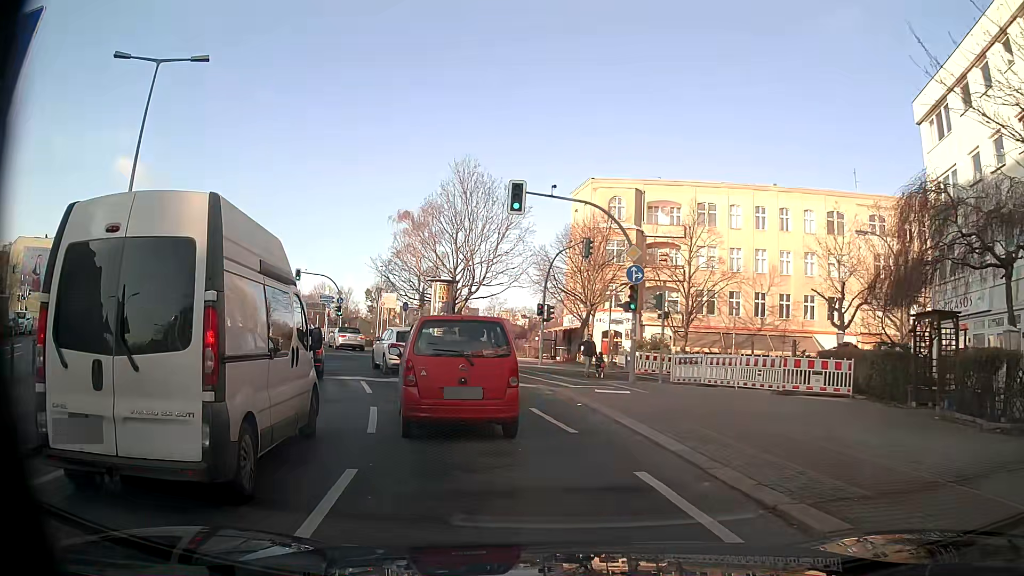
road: secondary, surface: asphalt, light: Day
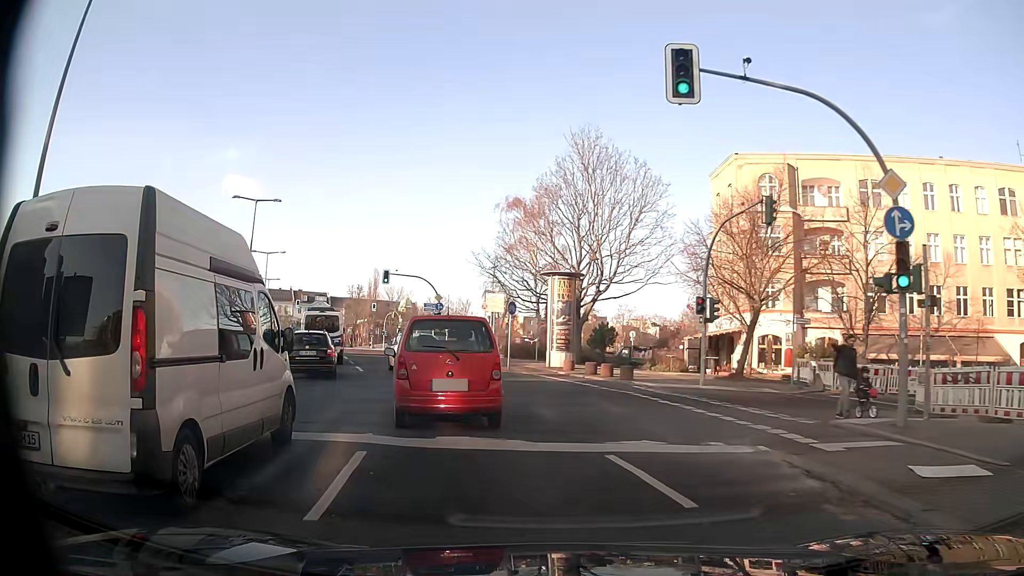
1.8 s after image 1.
(-0.9, +10.6) m; -10°
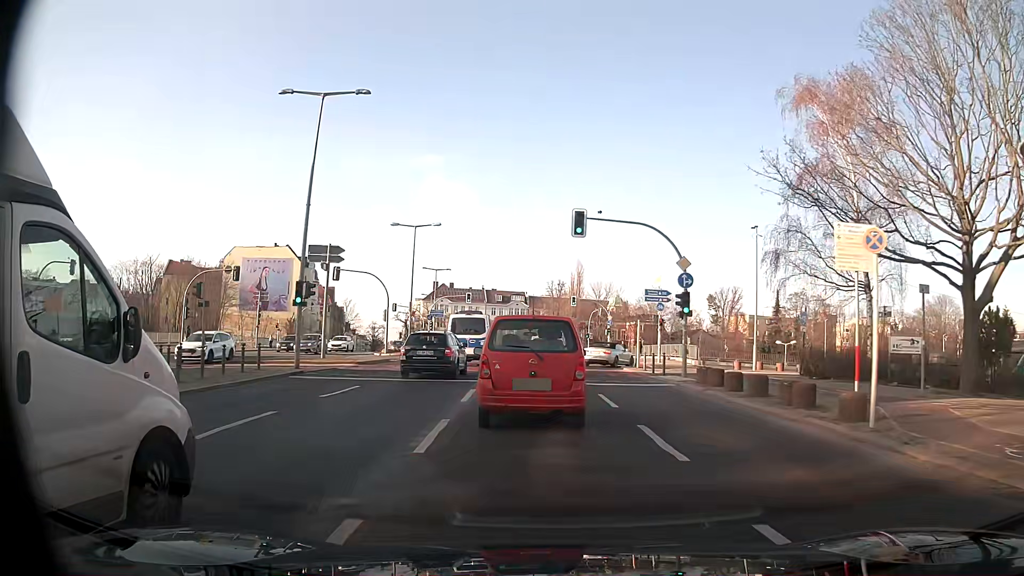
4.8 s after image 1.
(-4.7, +23.5) m; -18°
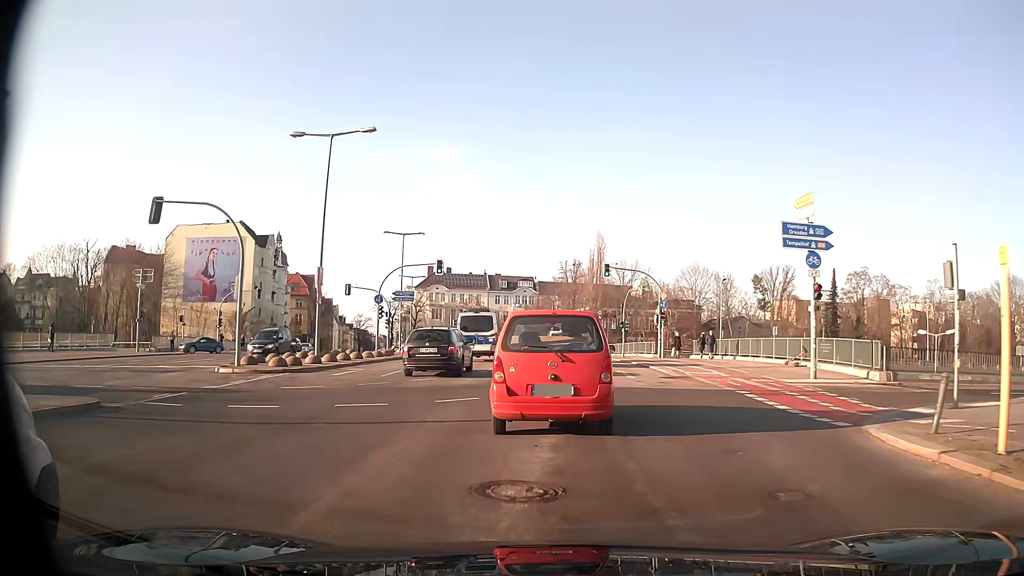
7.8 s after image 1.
(-0.9, +26.2) m; -2°
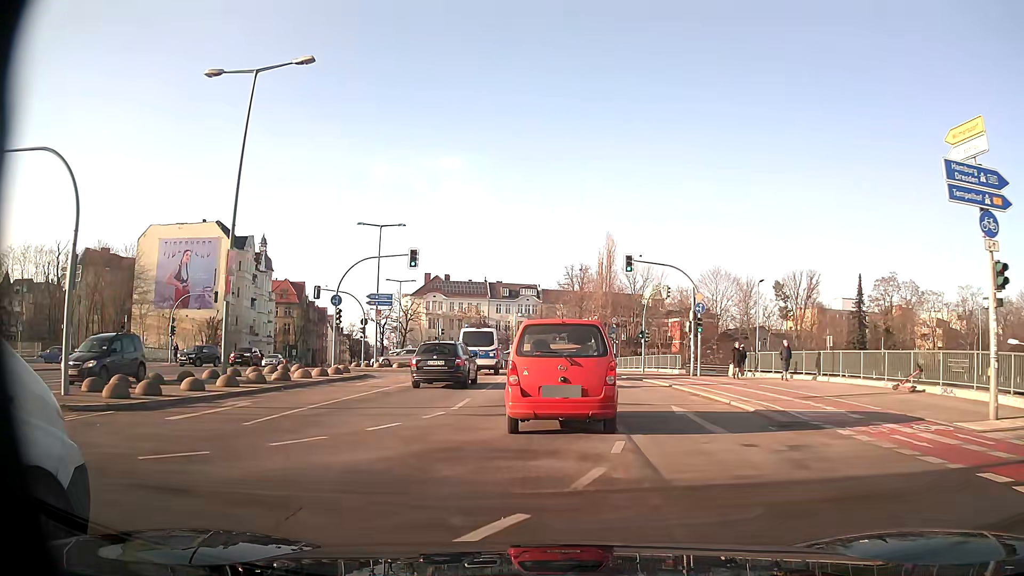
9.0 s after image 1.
(0.0, +10.0) m; 0°
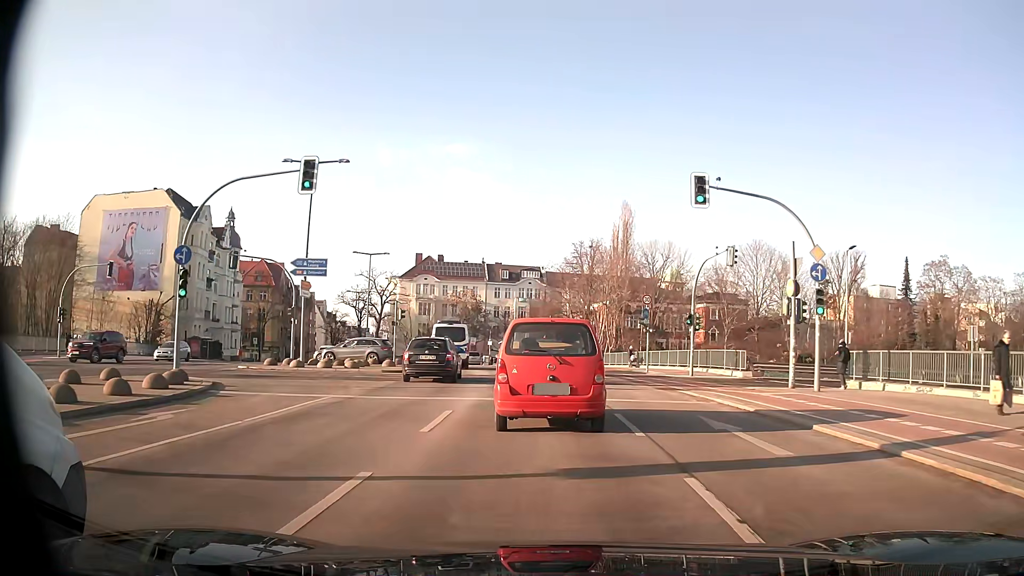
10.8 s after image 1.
(0.0, +16.0) m; -1°
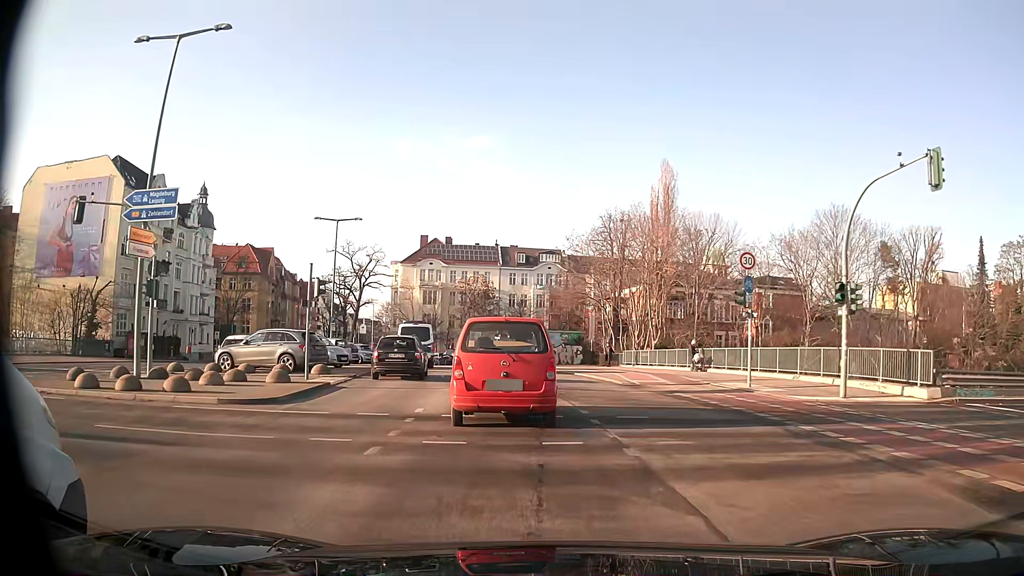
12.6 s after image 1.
(-0.1, +16.5) m; -1°
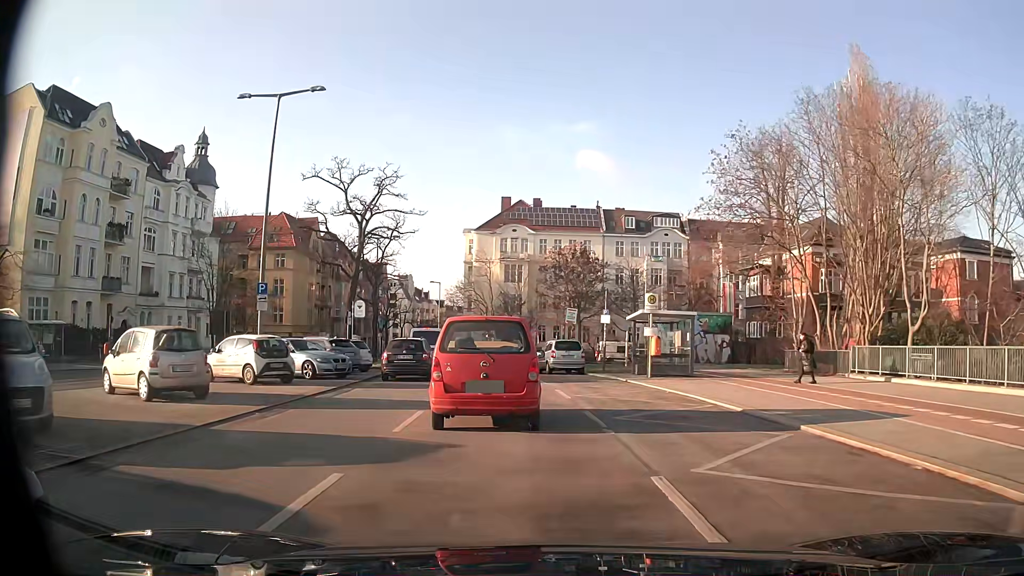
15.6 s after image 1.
(-2.0, +26.4) m; -9°
(0, +10) (-1, +20) (-2, +30) (-4, +40) (-6, +49) (-9, +59) (-12, +69) (-15, +78) (-18, +88) (-21, +97) m
